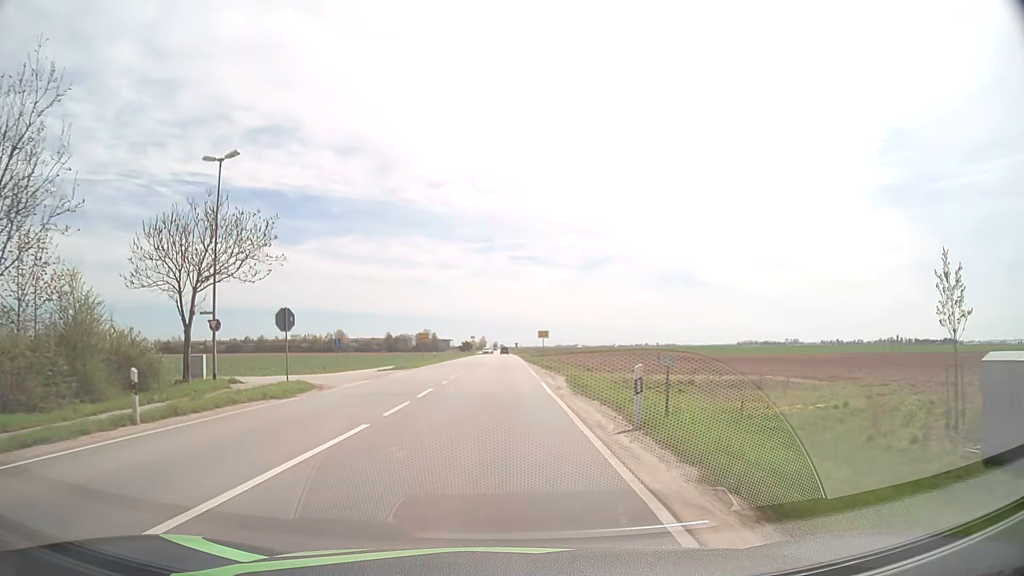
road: primary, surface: asphalt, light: Day
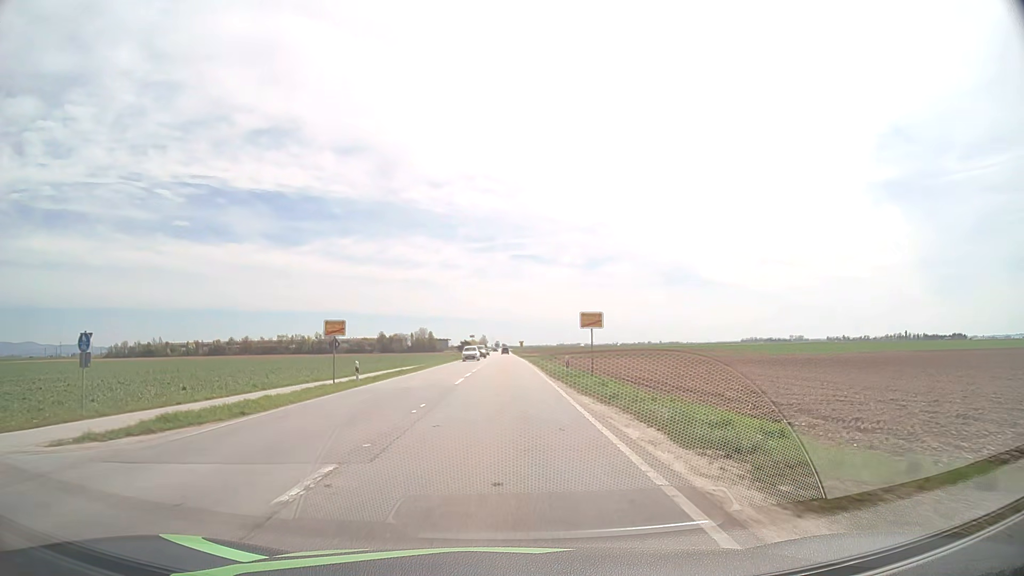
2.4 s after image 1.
(-0.1, +32.8) m; 0°
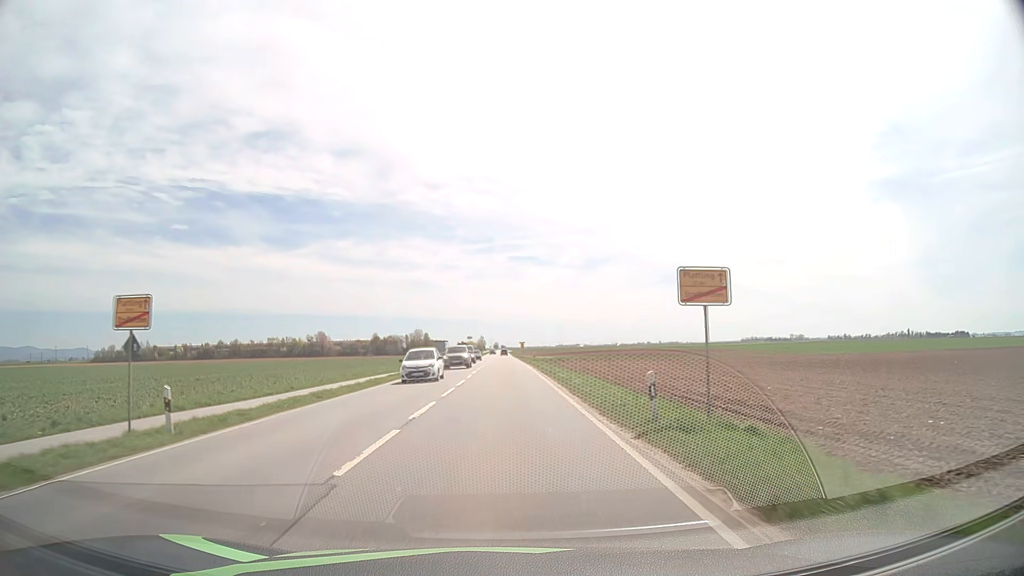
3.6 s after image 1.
(0.0, +16.6) m; 0°
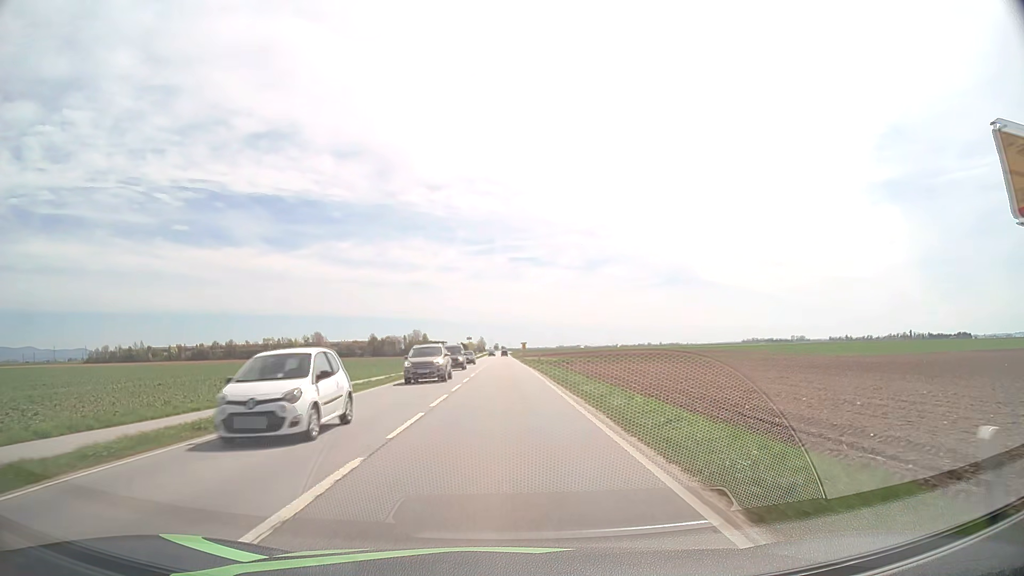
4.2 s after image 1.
(0.0, +8.9) m; 0°
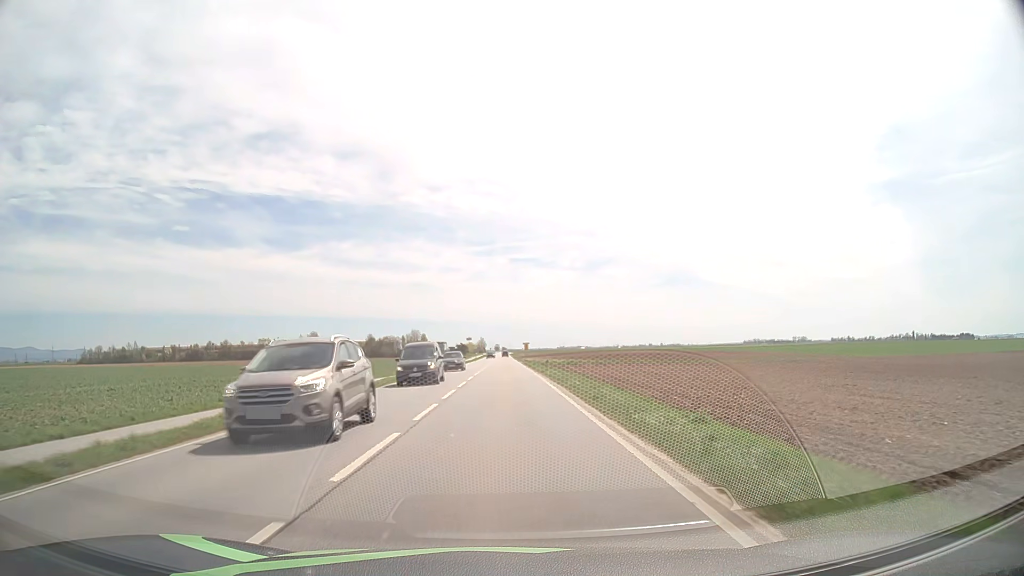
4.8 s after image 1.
(0.0, +9.5) m; 0°
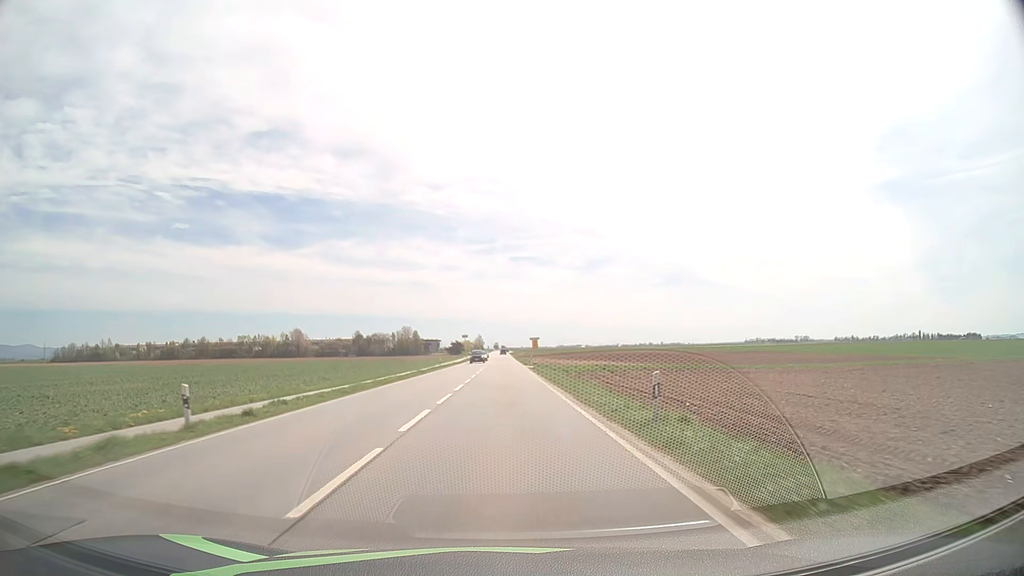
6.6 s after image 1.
(0.0, +32.4) m; 0°
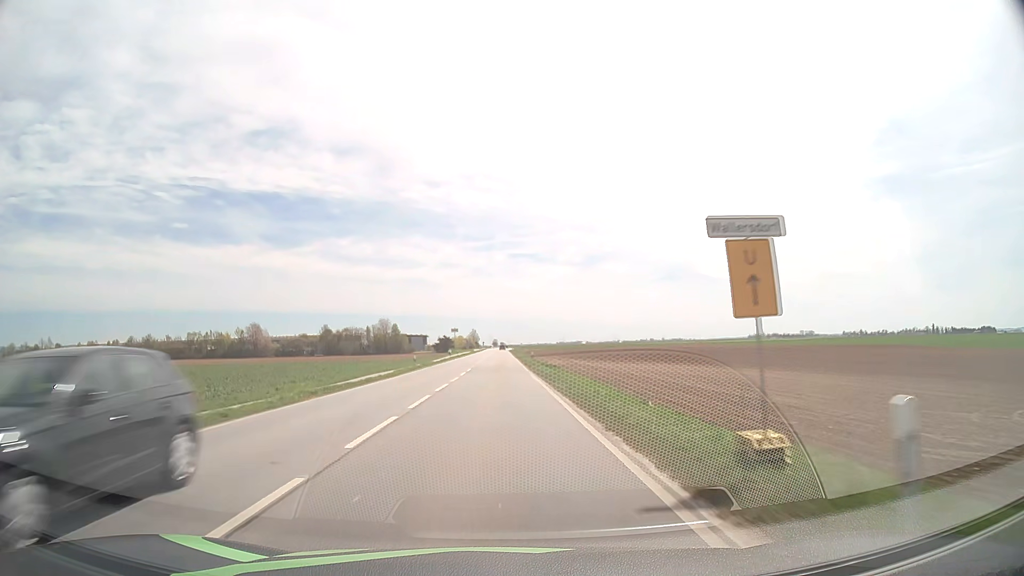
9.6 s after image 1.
(+0.2, +63.2) m; 0°
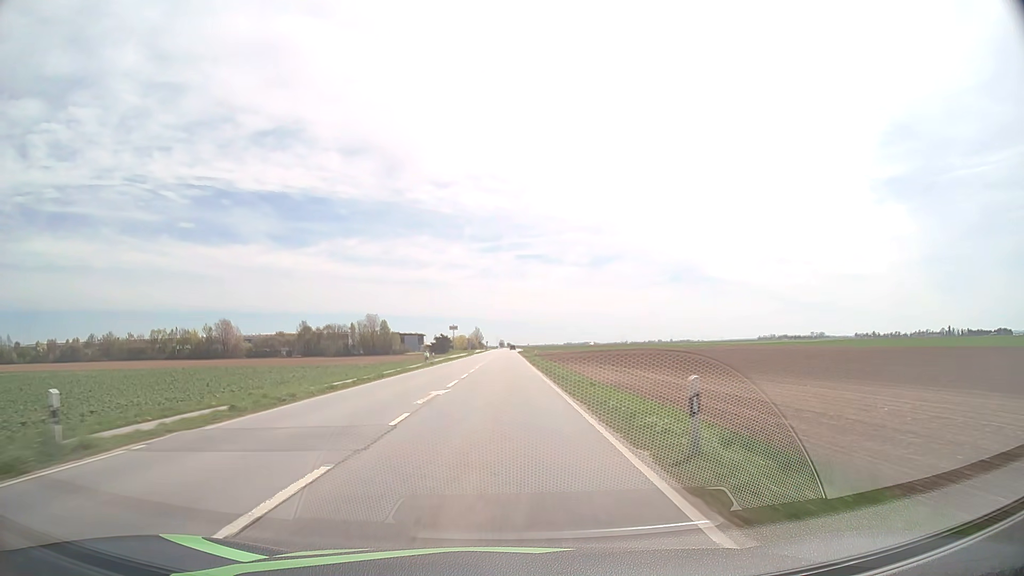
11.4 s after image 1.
(-0.2, +42.1) m; 0°
(0, +10) (0, +20) (0, +30) (0, +40) (0, +50) (0, +60) (0, +70) (0, +80) (0, +90) (0, +100) m
